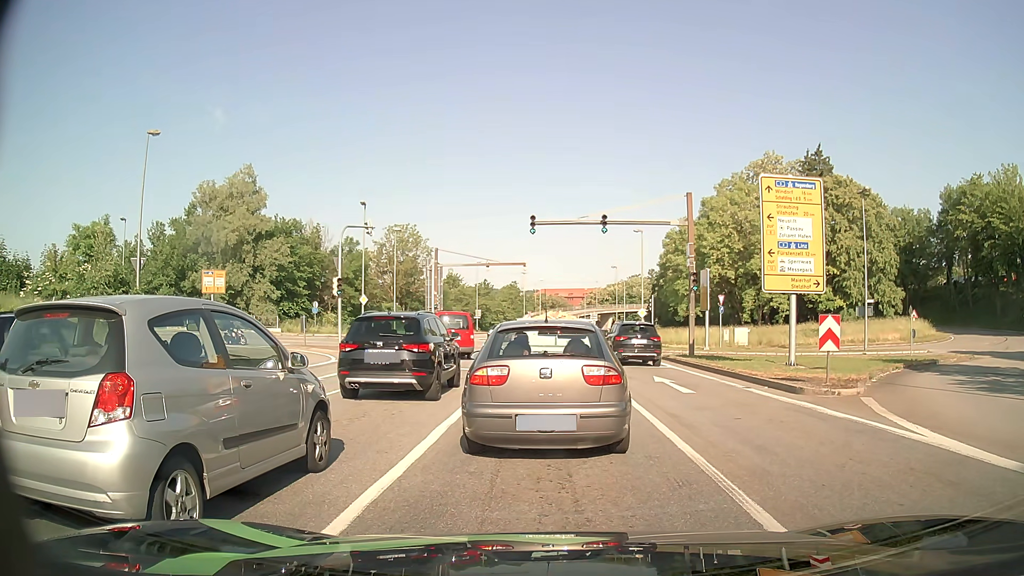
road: primary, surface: asphalt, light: Day
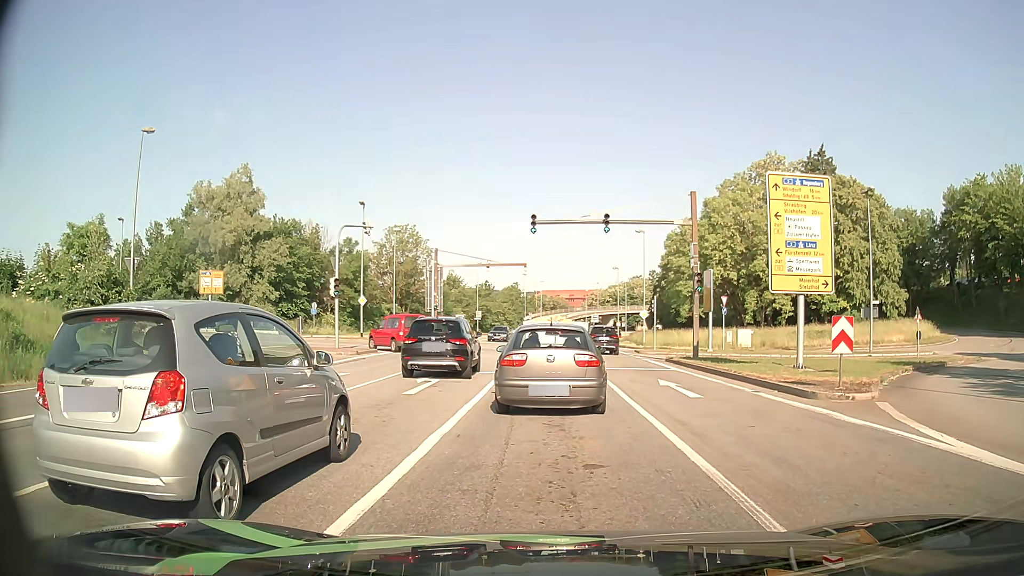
(0.0, +0.7) m; 0°
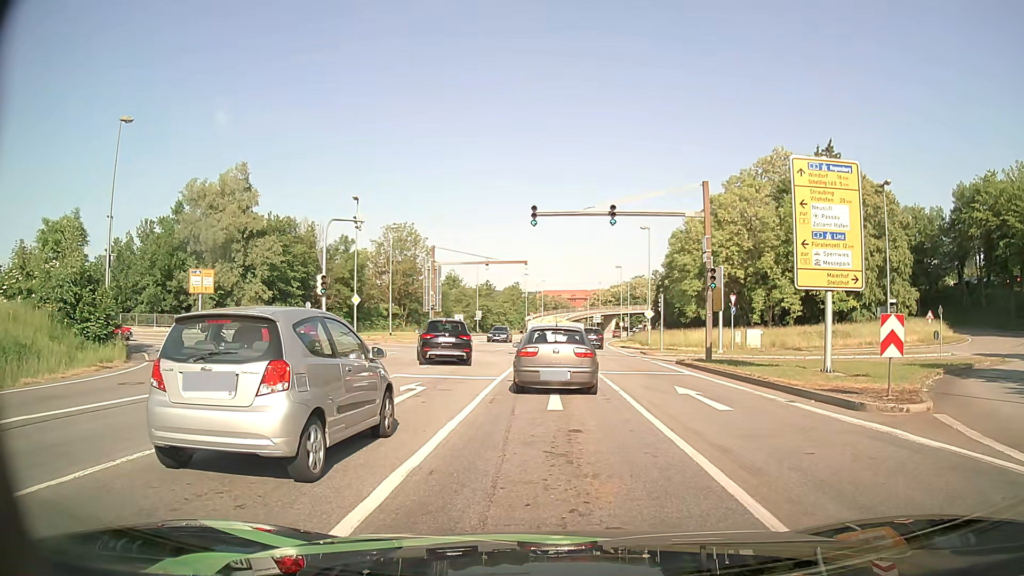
(0.0, +2.3) m; +1°
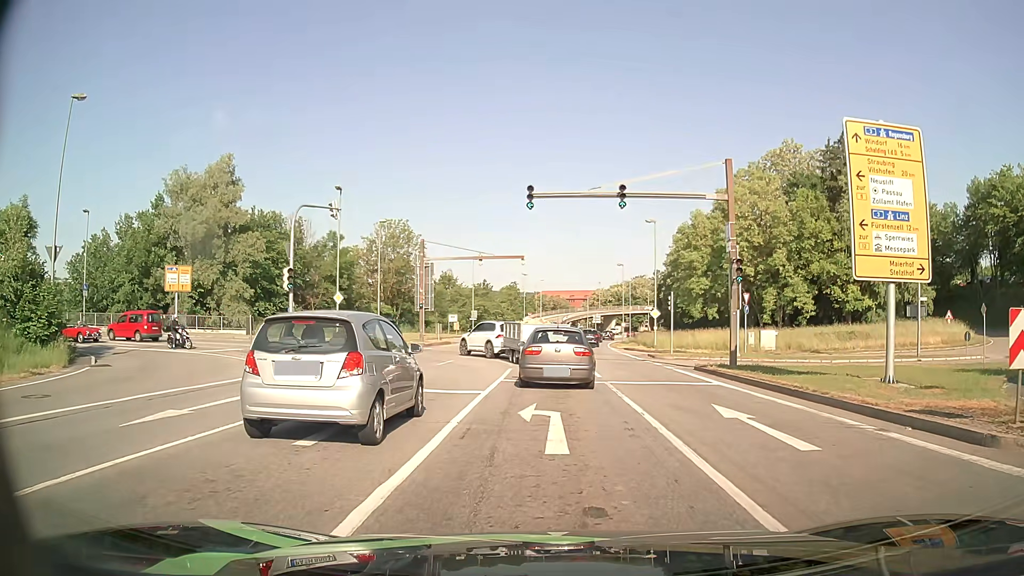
(0.0, +4.1) m; -1°
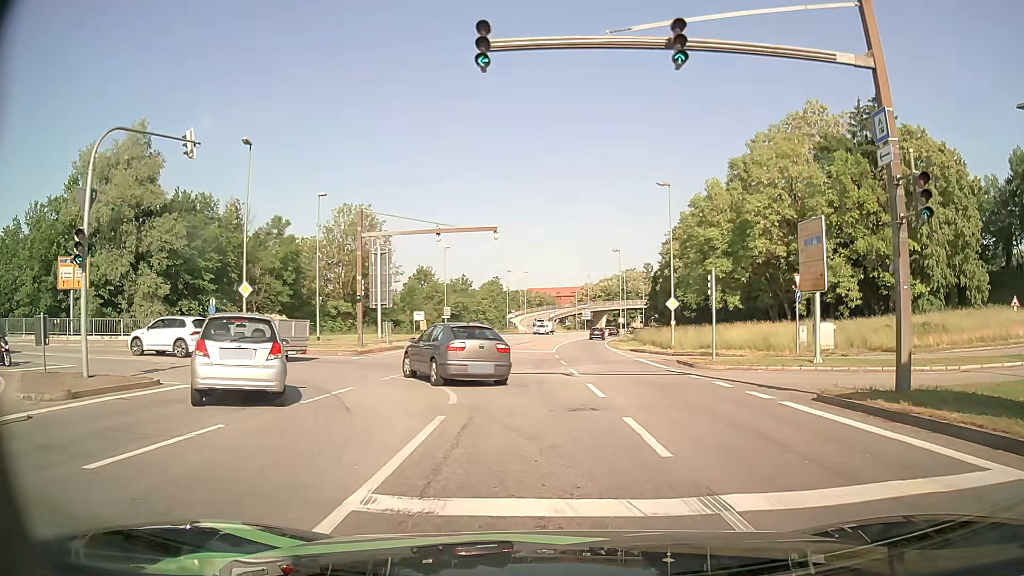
(+0.2, +12.8) m; +1°
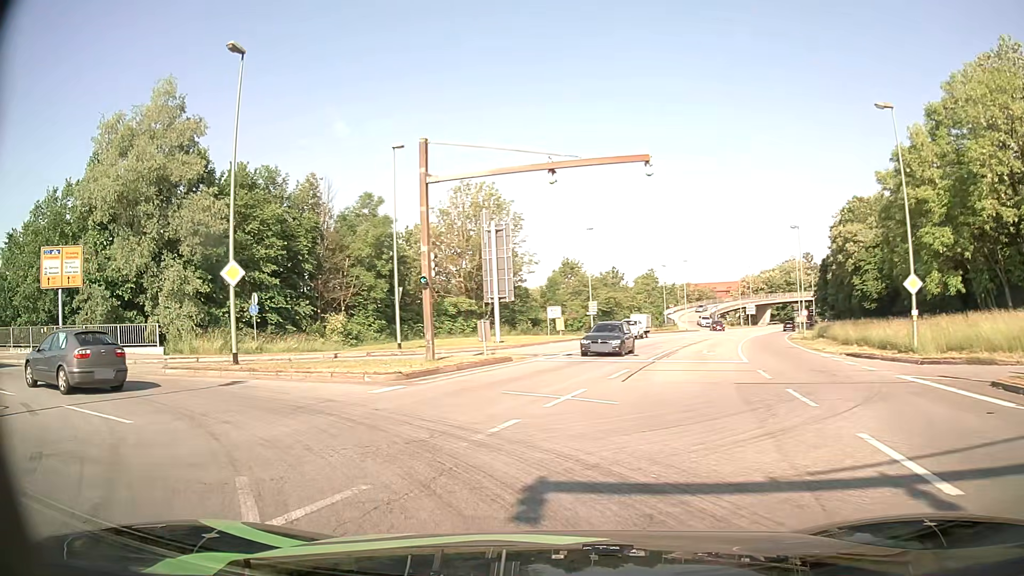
(-0.8, +14.0) m; -13°
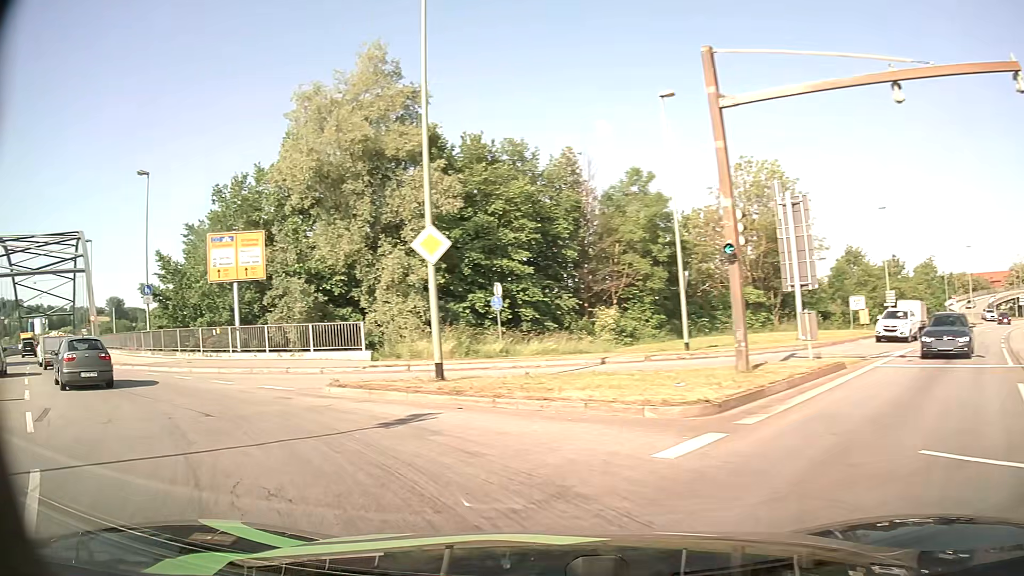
(-1.3, +7.2) m; -23°
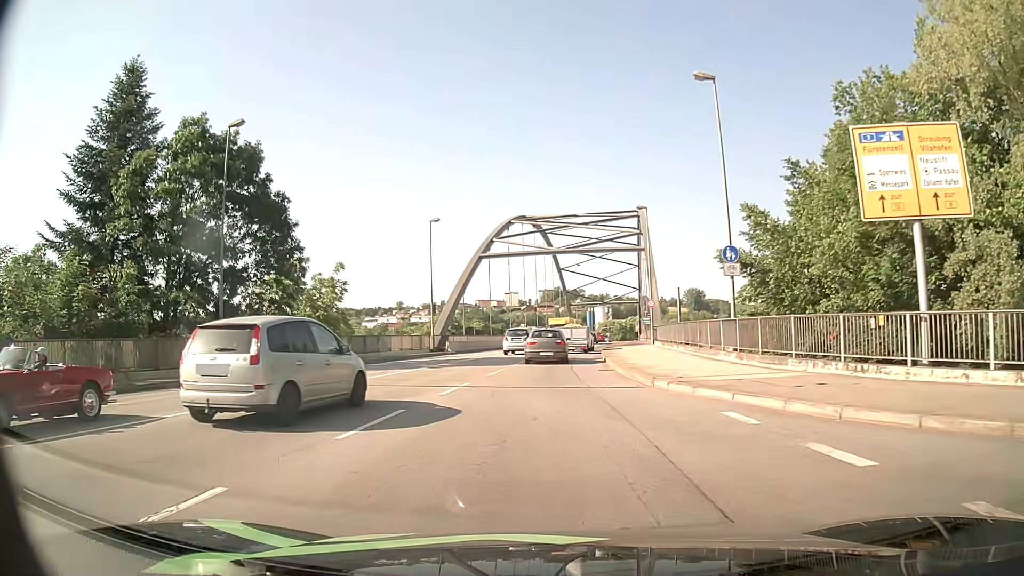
(-7.3, +12.8) m; -51°
(0, +10) (0, +20) (0, +30) (+1, +40) (+3, +50) (+4, +60) (+5, +70) (+7, +80) (+8, +89) (+10, +99) m
